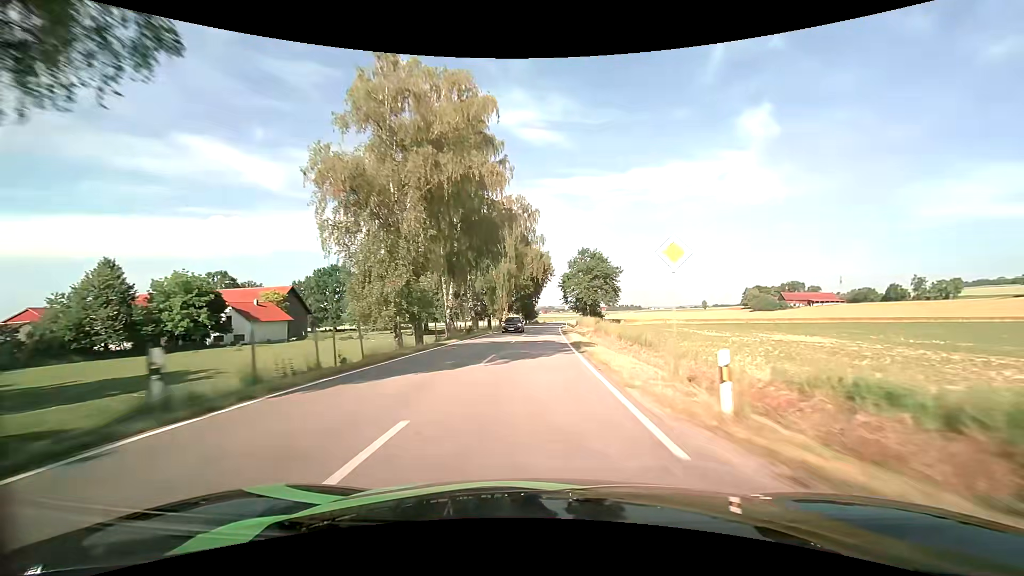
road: tertiary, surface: asphalt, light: Day
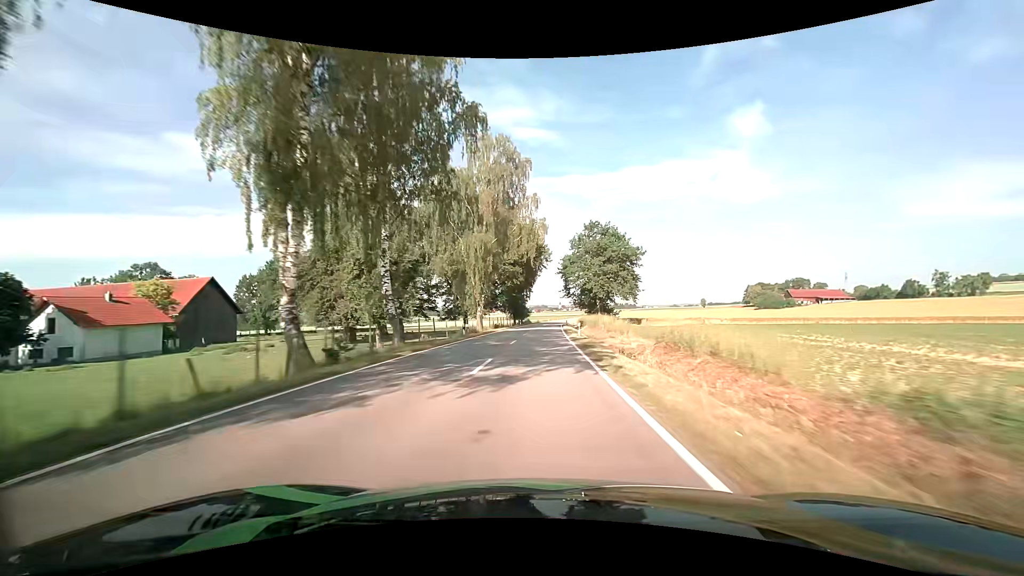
(+0.3, +27.5) m; +1°
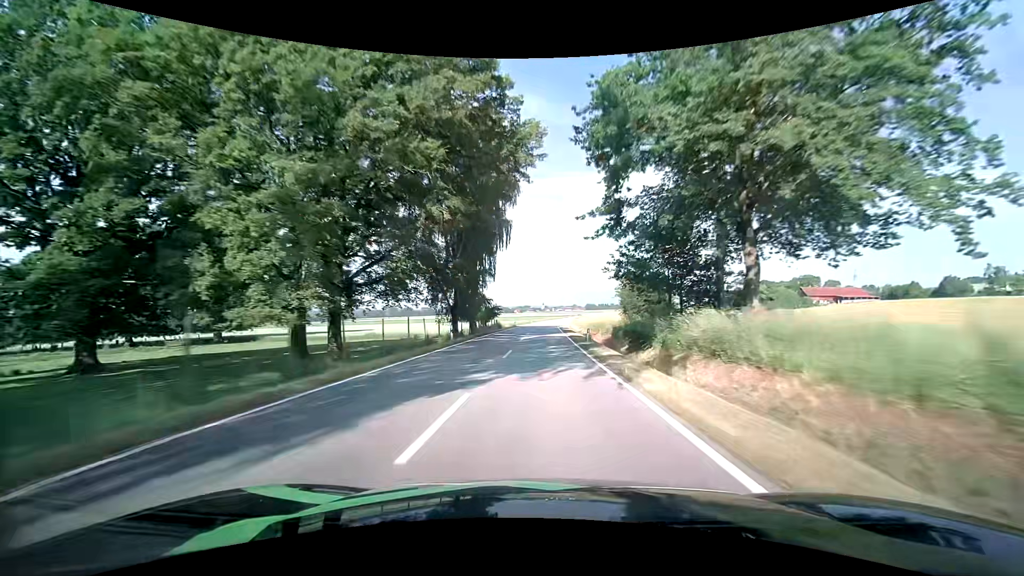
(+0.9, +57.0) m; +2°
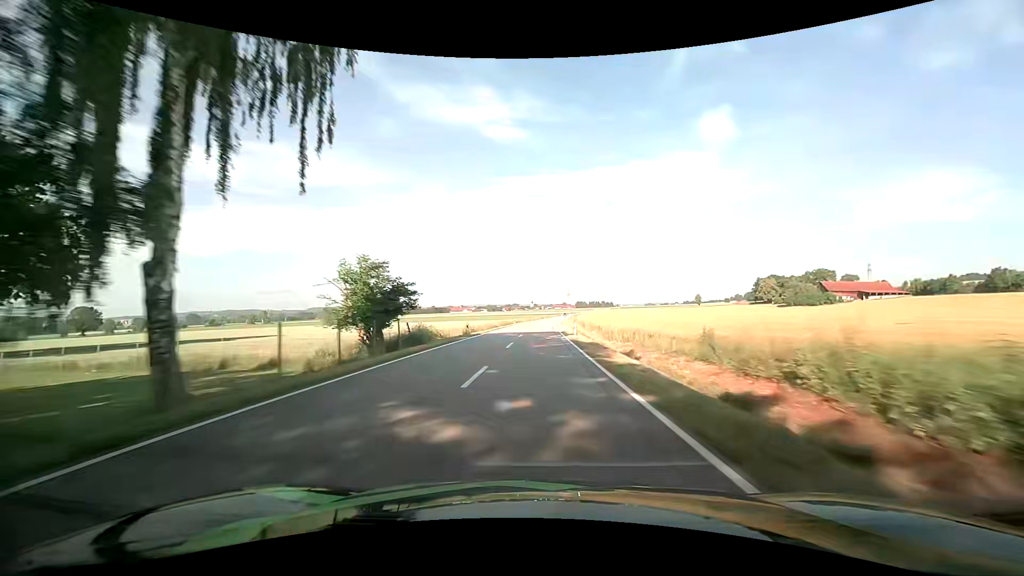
(+0.5, +45.2) m; +1°
